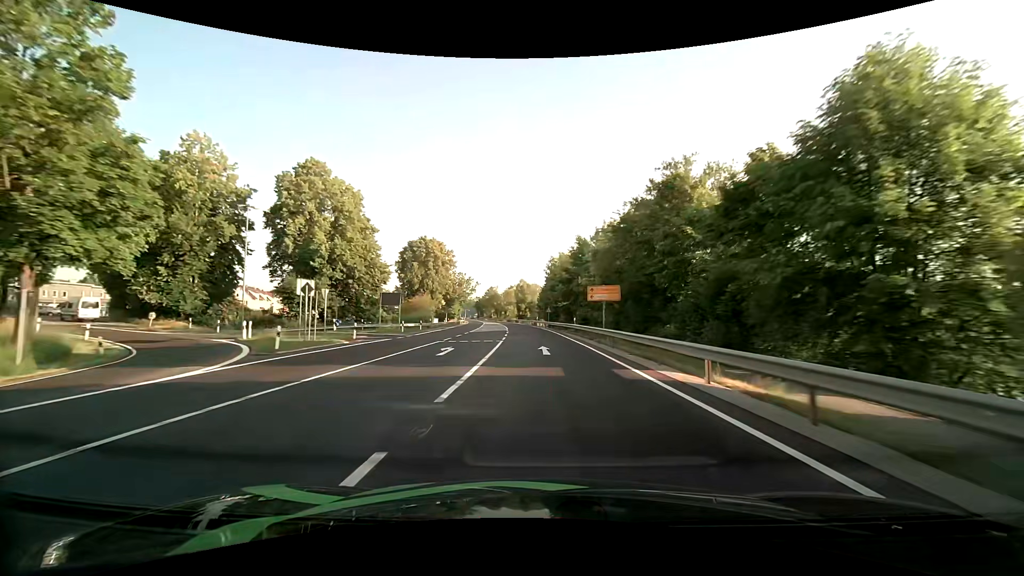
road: primary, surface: asphalt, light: Day
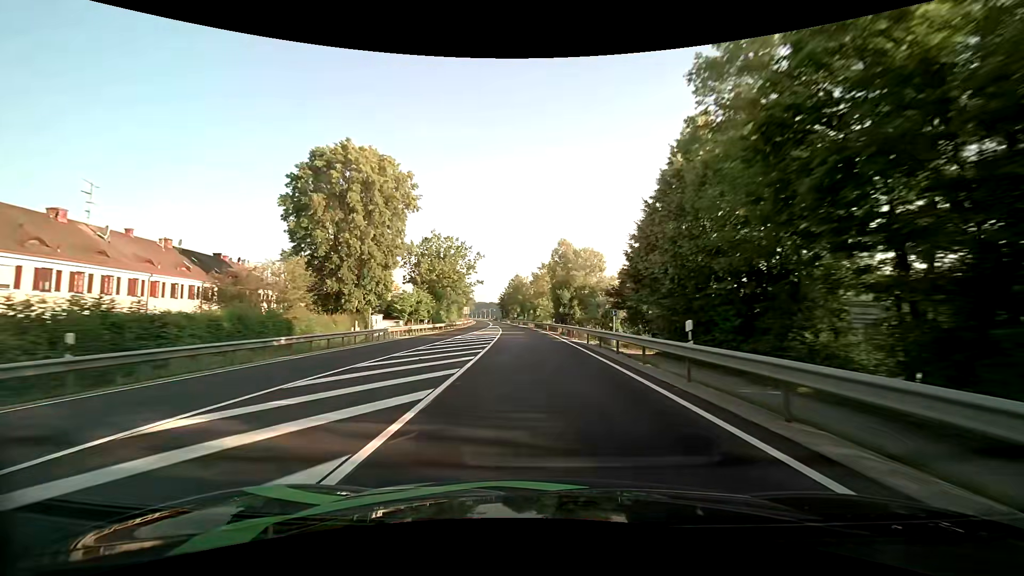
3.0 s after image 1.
(-2.4, +68.0) m; -4°
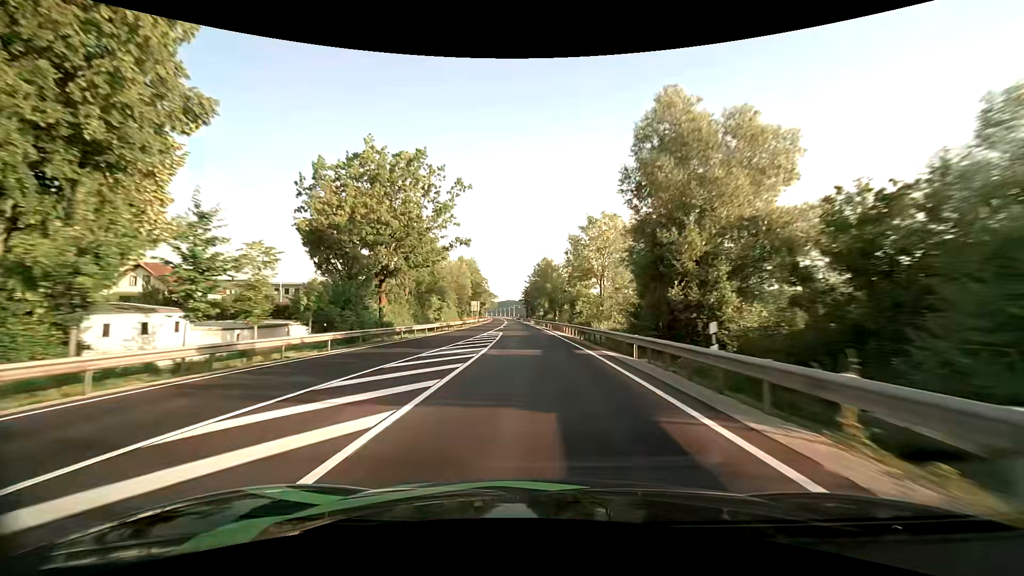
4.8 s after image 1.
(-1.2, +41.3) m; -3°
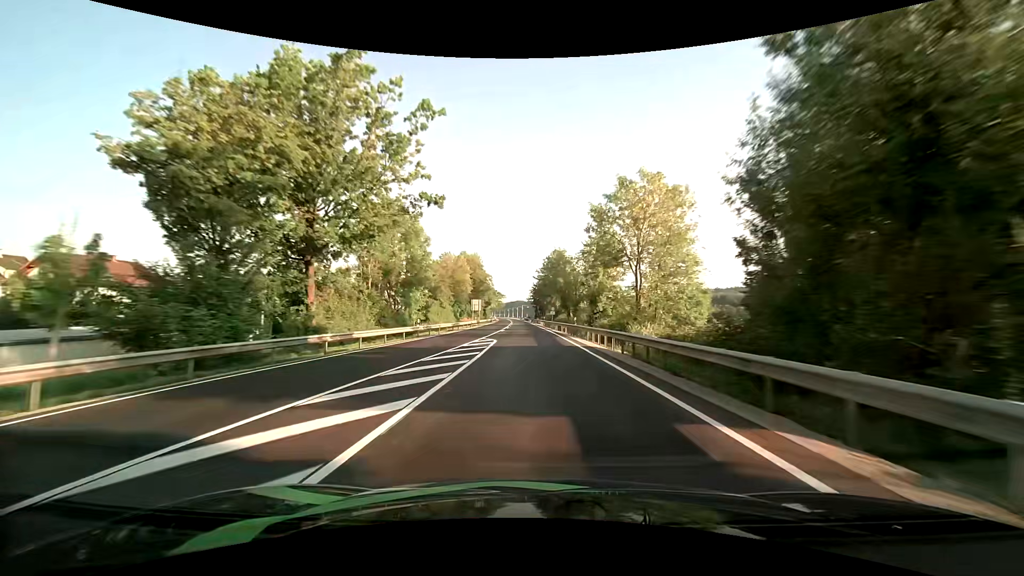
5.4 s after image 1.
(-0.1, +13.8) m; -1°
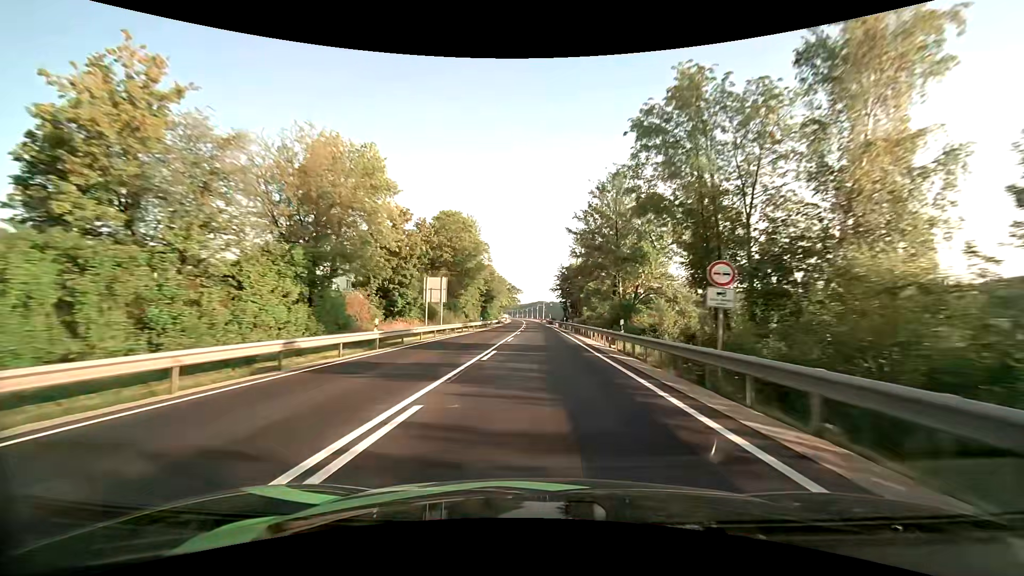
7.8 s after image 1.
(-1.7, +55.7) m; -3°
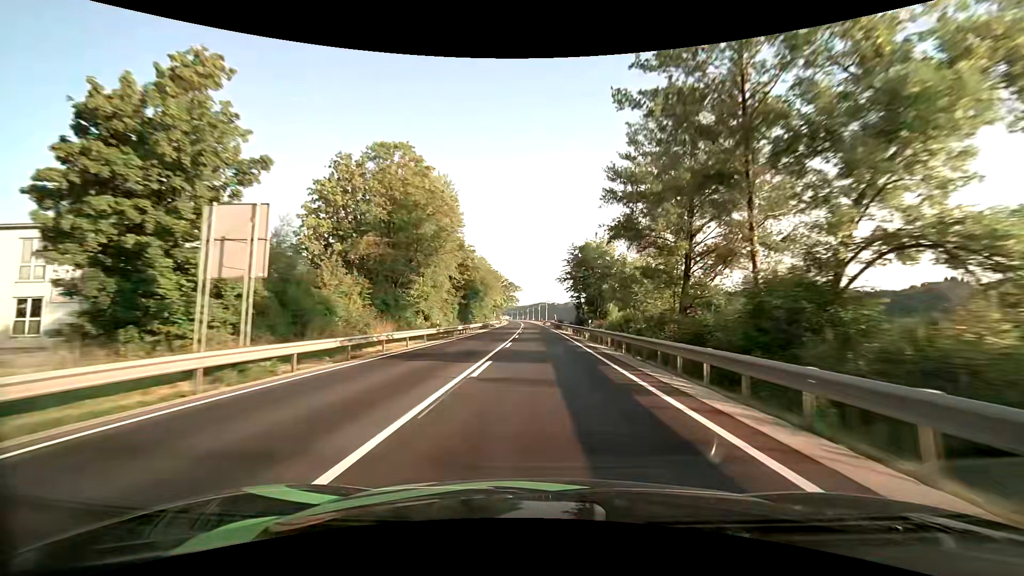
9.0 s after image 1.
(0.0, +28.0) m; 0°
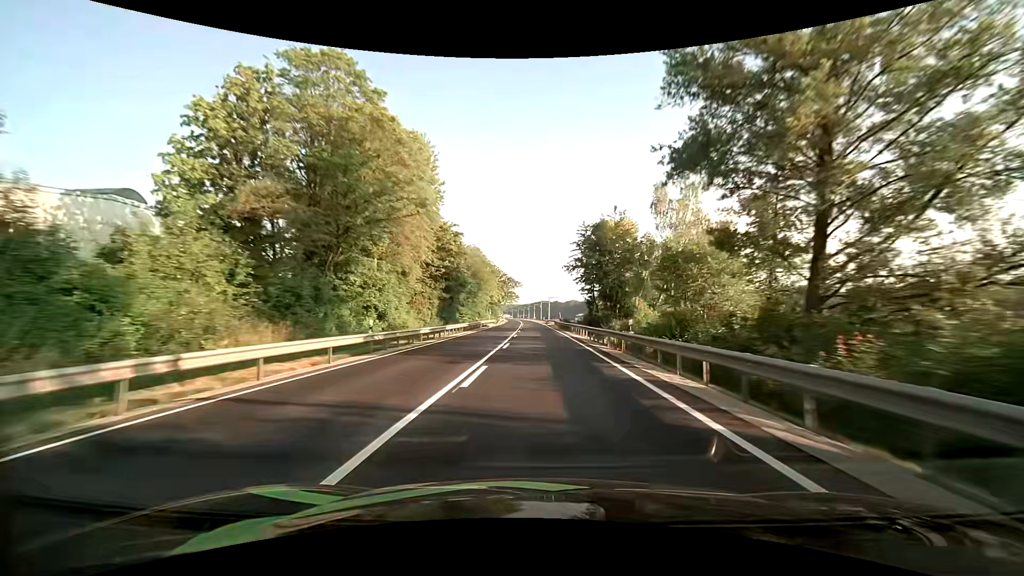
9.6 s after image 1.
(0.0, +14.0) m; 0°
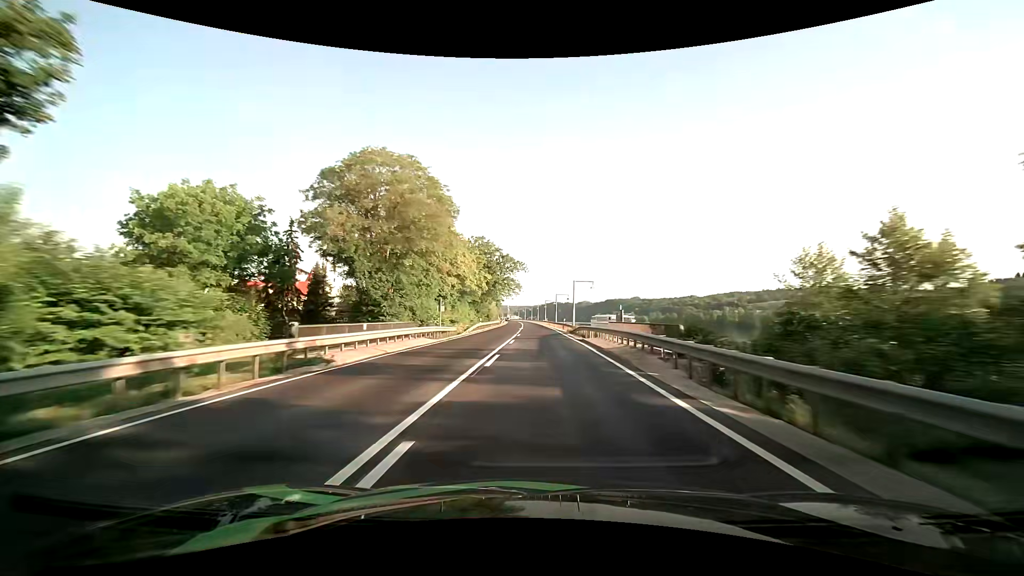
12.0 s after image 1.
(-0.9, +56.4) m; -1°
(0, +10) (0, +20) (0, +30) (-1, +40) (-1, +50) (-1, +60) (-1, +70) (-1, +80) (-2, +90) (-2, +100) m
